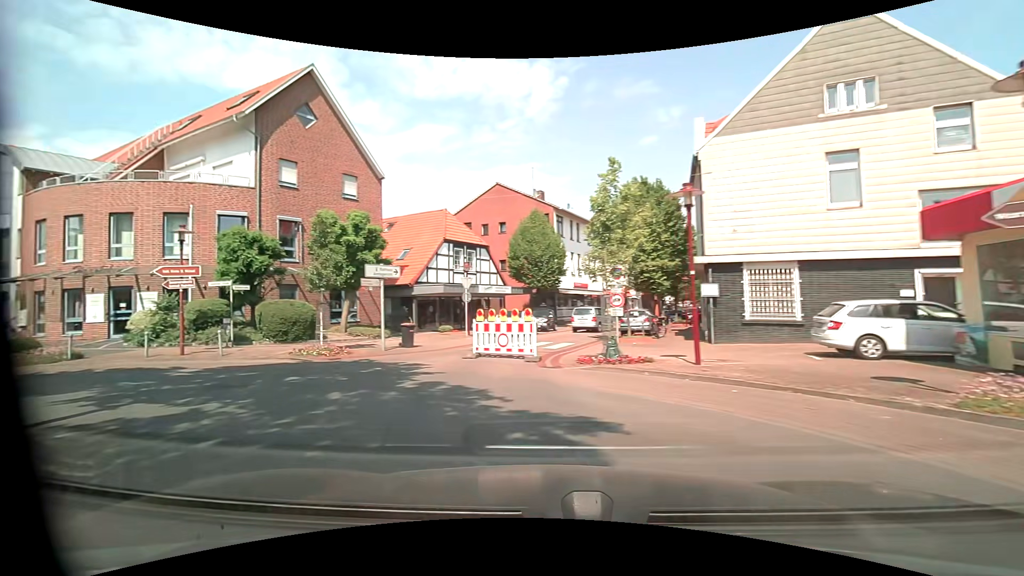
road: tertiary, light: Day
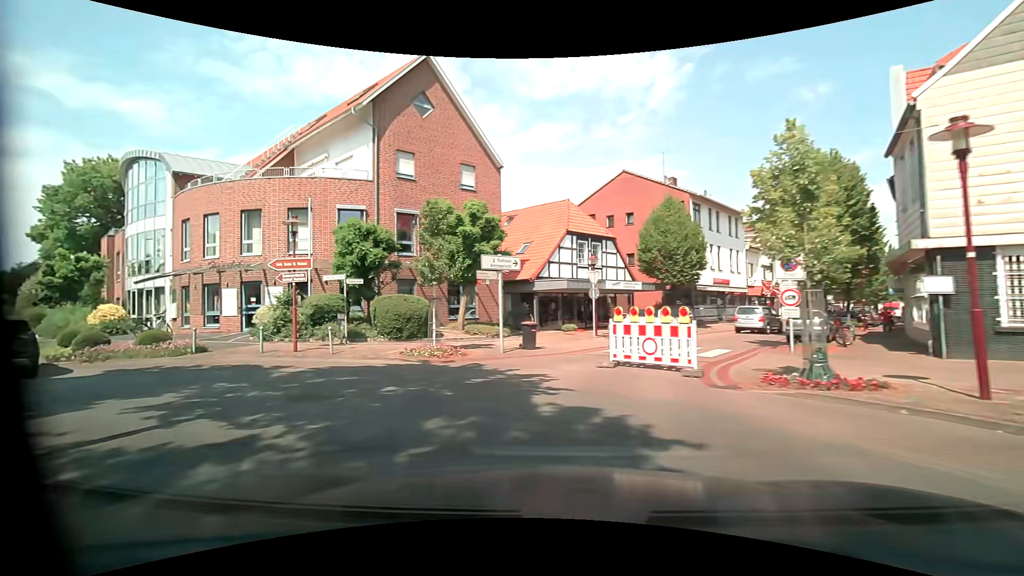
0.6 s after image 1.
(-0.4, +2.8) m; -15°
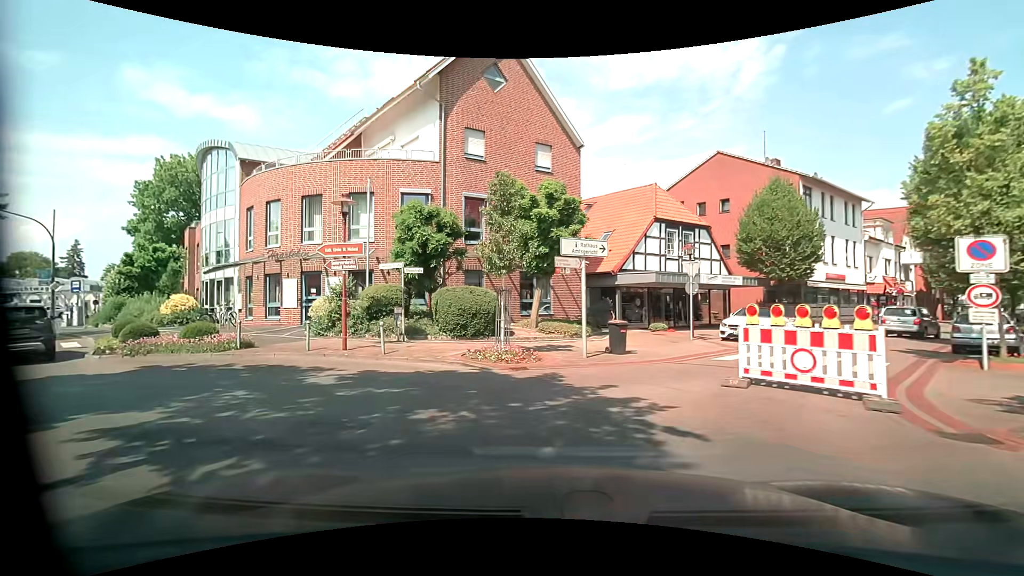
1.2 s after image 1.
(-0.3, +2.8) m; -8°
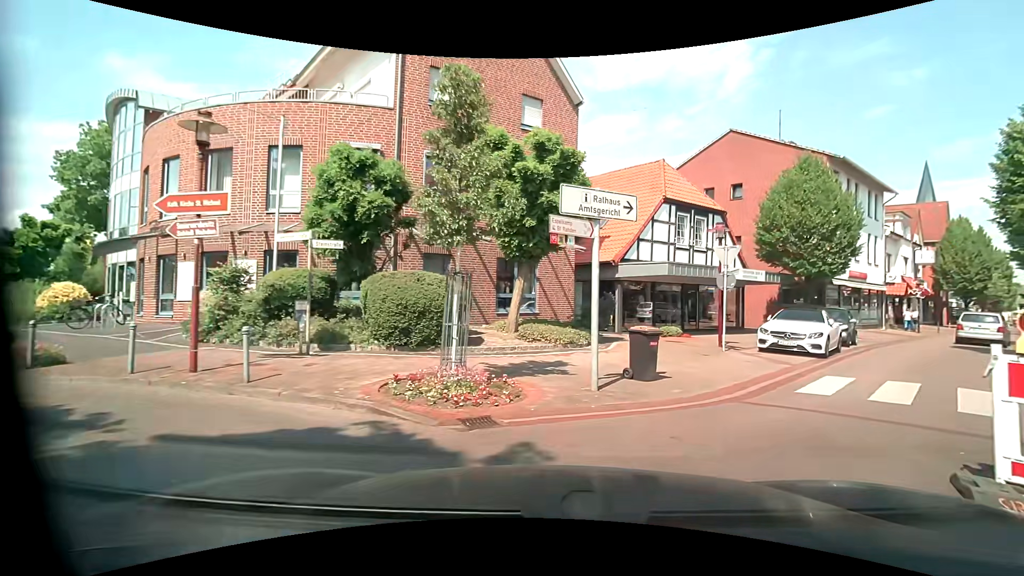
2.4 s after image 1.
(-0.1, +5.3) m; +1°
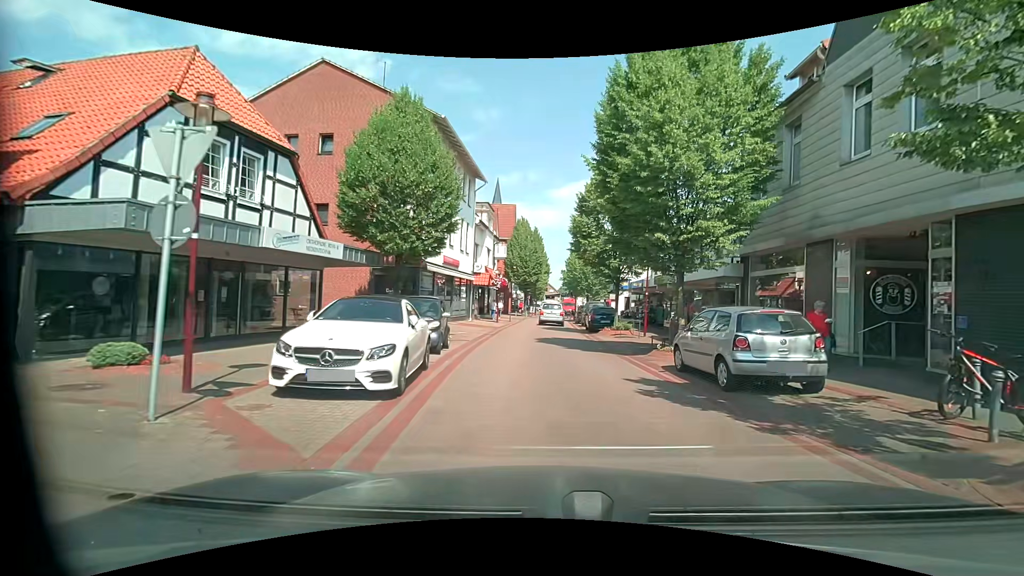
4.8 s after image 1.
(+3.8, +9.3) m; +42°
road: residential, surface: paving_stones
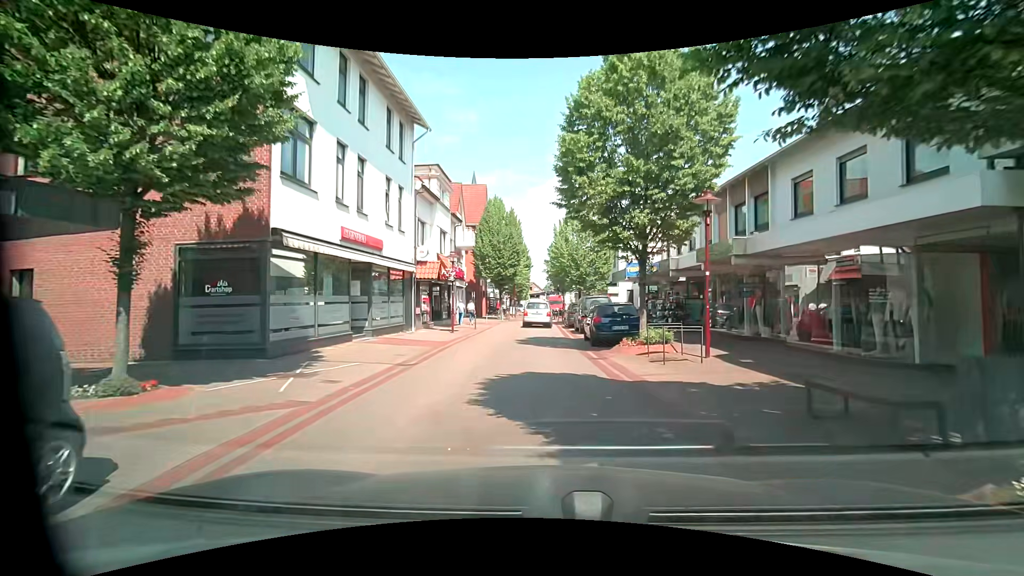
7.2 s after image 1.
(+0.5, +11.8) m; +2°
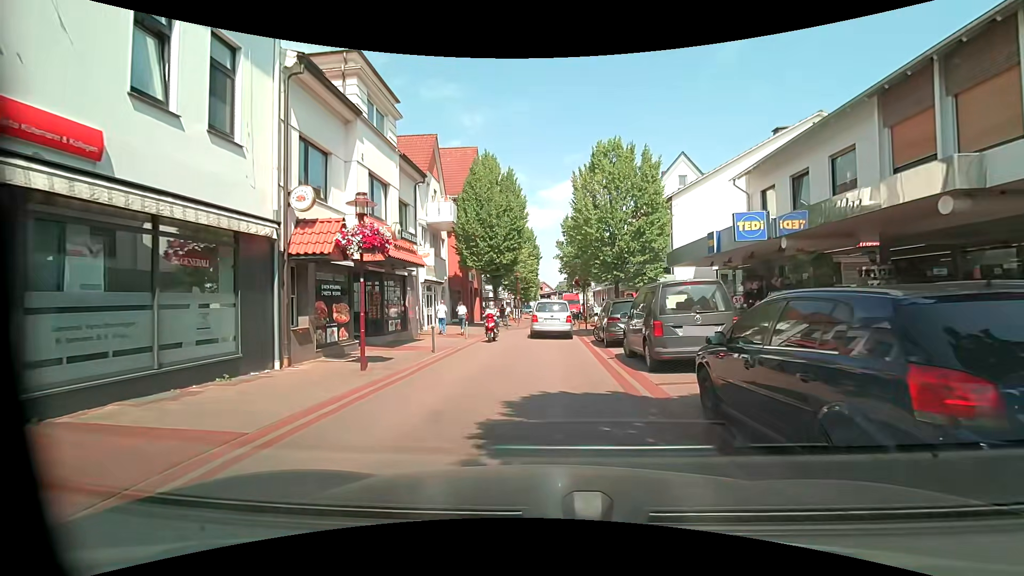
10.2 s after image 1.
(-0.3, +13.8) m; -3°
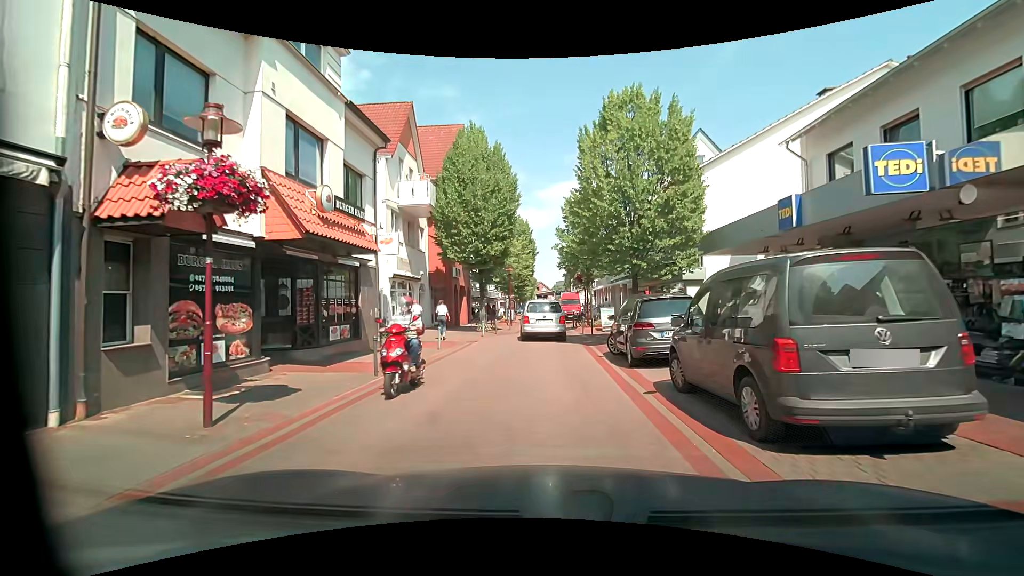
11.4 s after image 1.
(+0.2, +5.3) m; +1°
